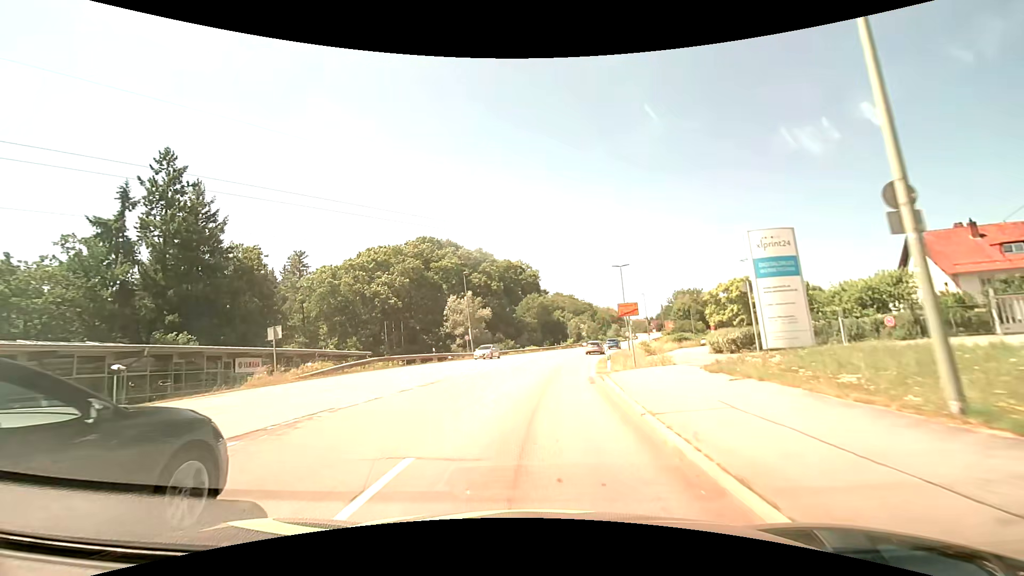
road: secondary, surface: asphalt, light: Day
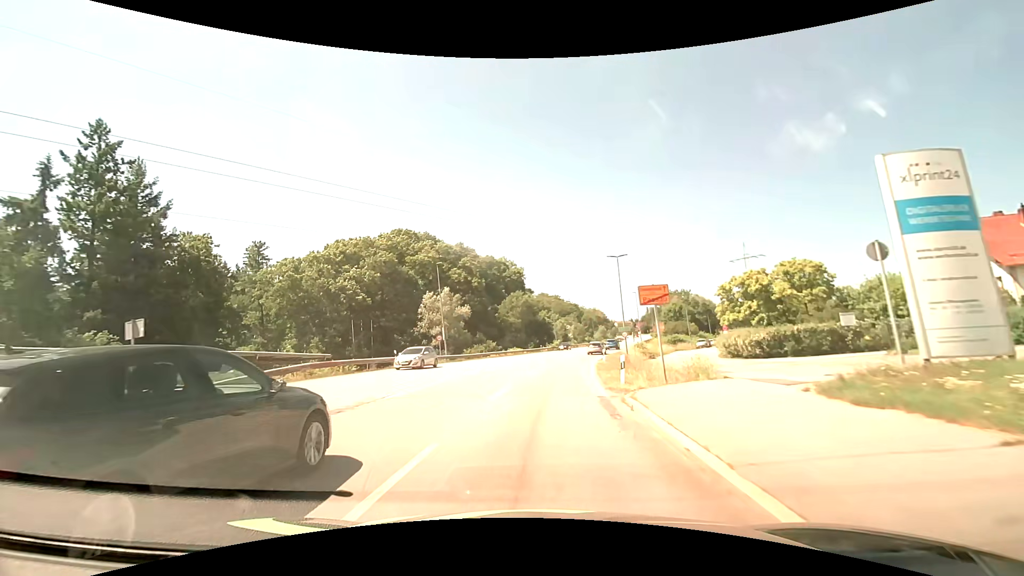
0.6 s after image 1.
(+0.1, +7.6) m; +1°
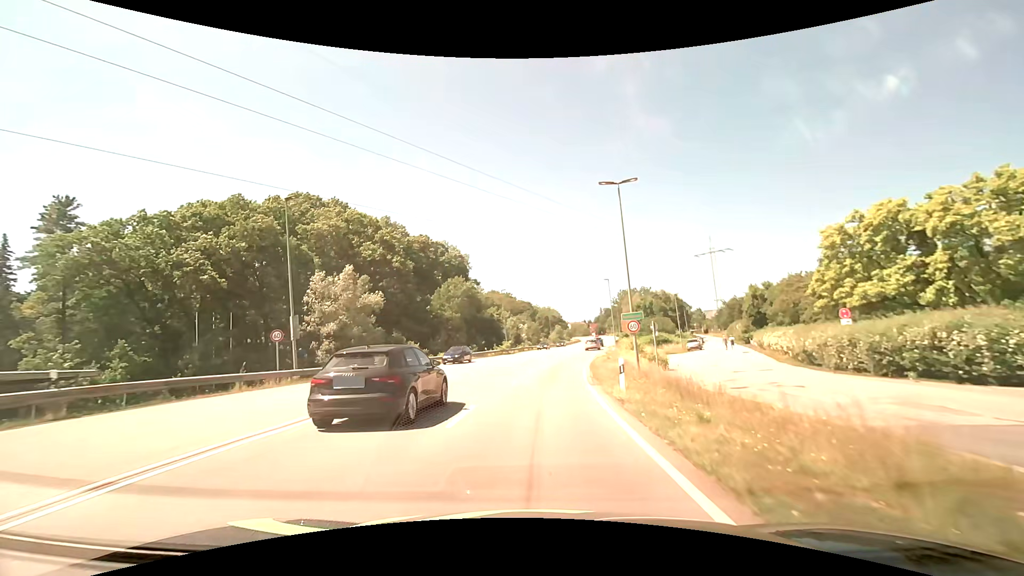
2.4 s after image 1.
(+1.2, +22.8) m; +6°
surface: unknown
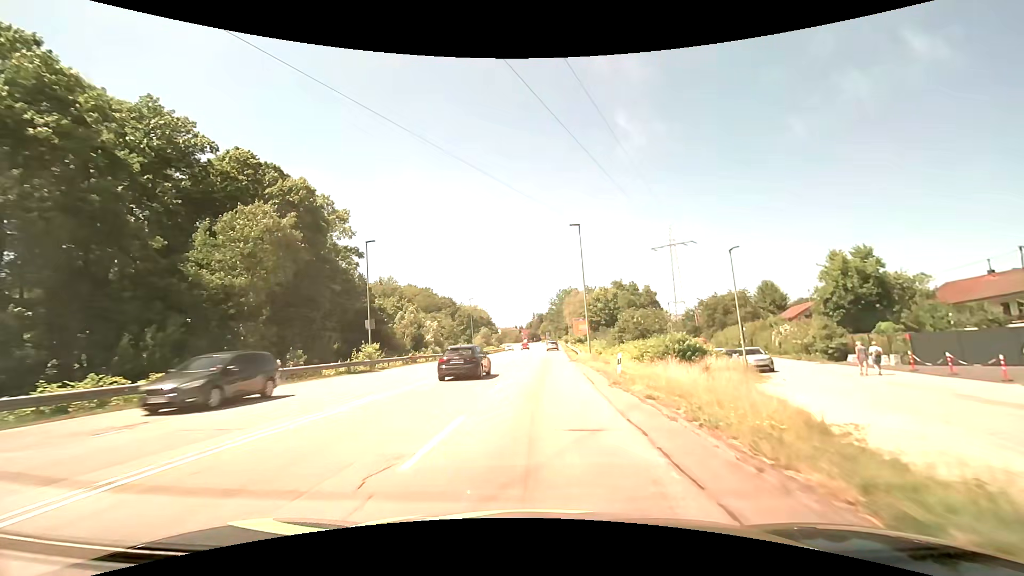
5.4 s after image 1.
(+2.8, +38.6) m; +8°
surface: asphalt
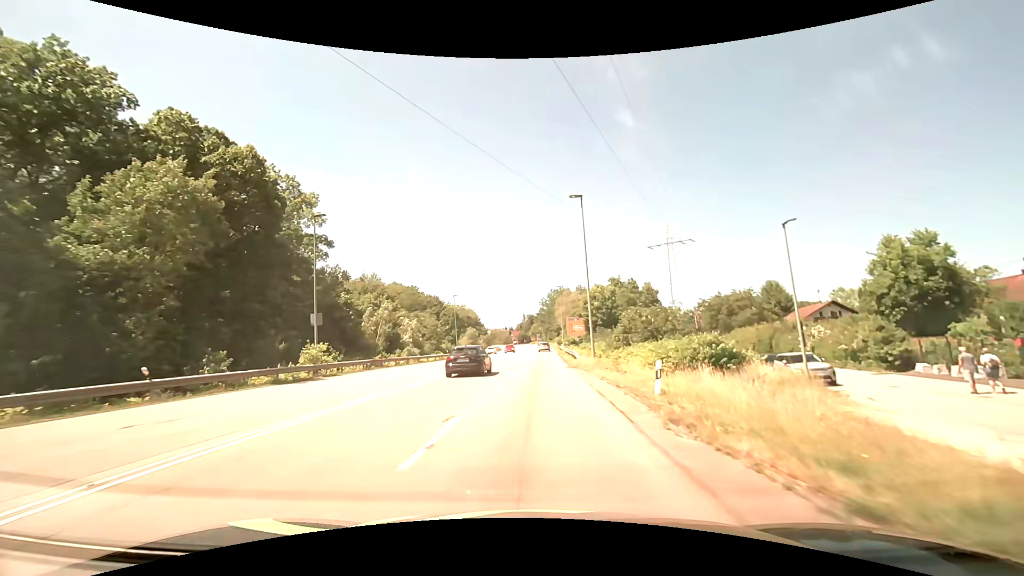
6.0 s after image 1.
(+0.1, +7.8) m; +1°
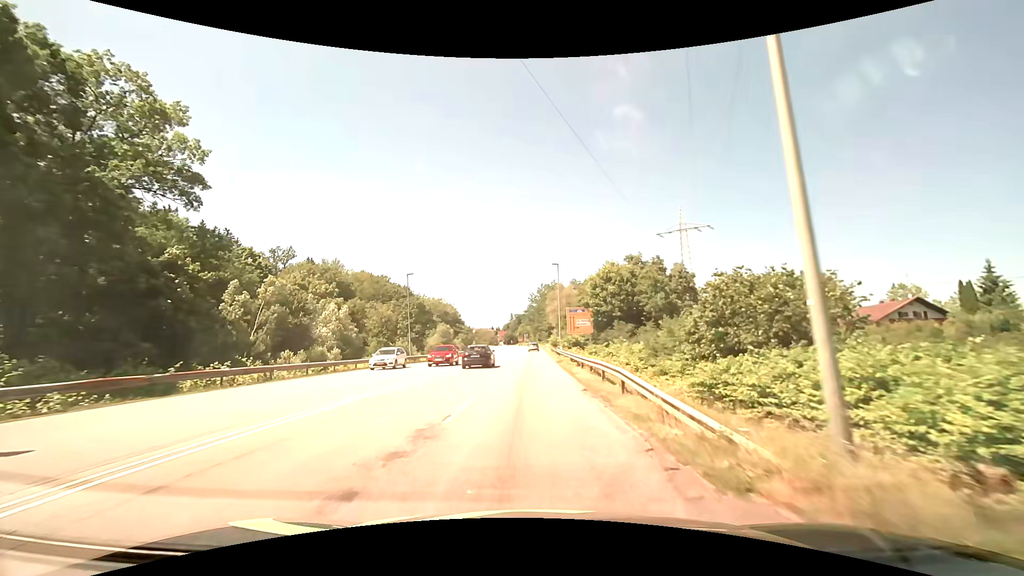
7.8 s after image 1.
(+0.4, +23.6) m; +1°
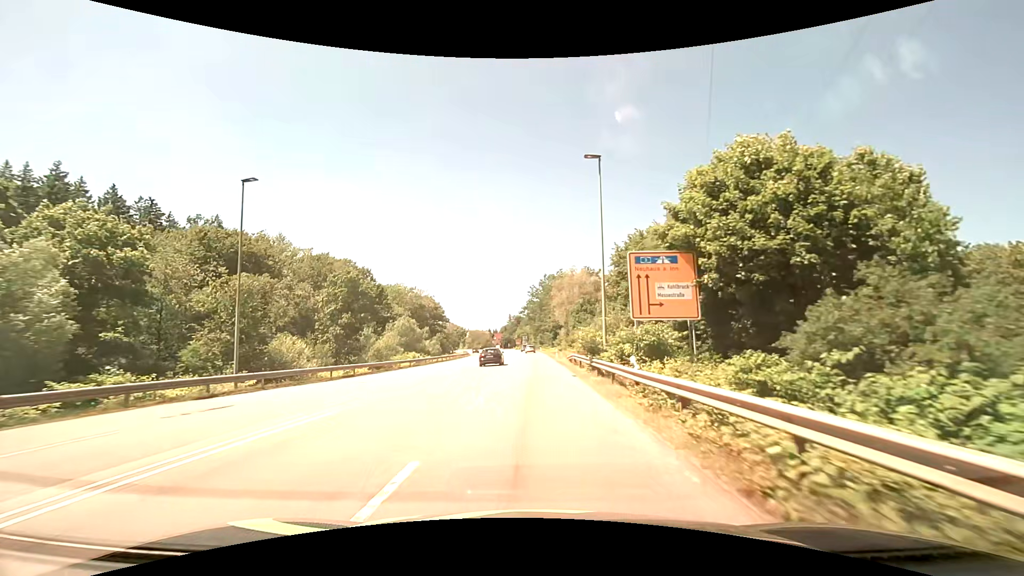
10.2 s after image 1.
(-0.2, +33.6) m; 0°
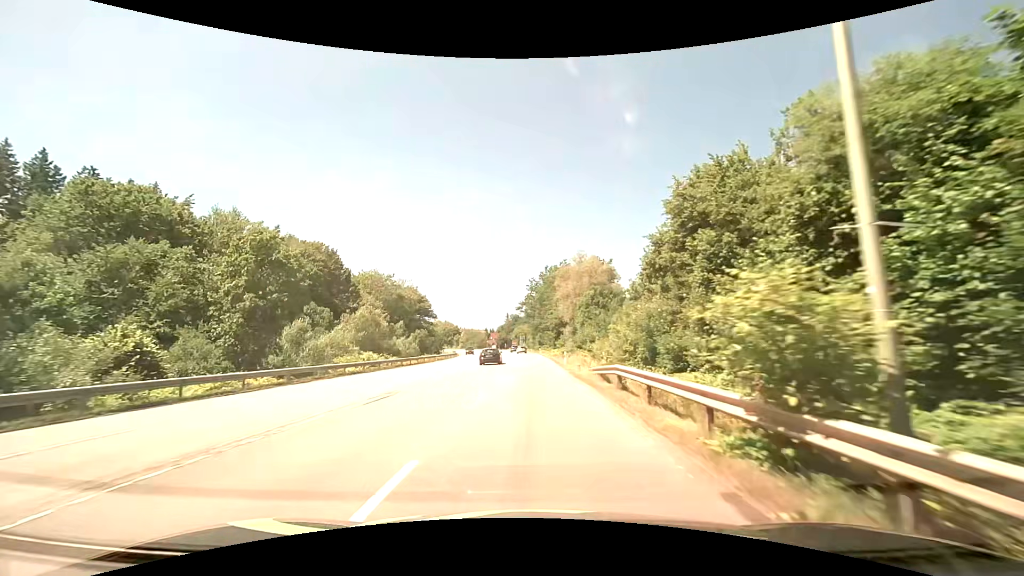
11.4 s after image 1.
(0.0, +17.7) m; 0°
(0, +10) (0, +20) (0, +30) (0, +40) (0, +50) (0, +60) (0, +70) (0, +80) (-1, +90) (-2, +100) m
